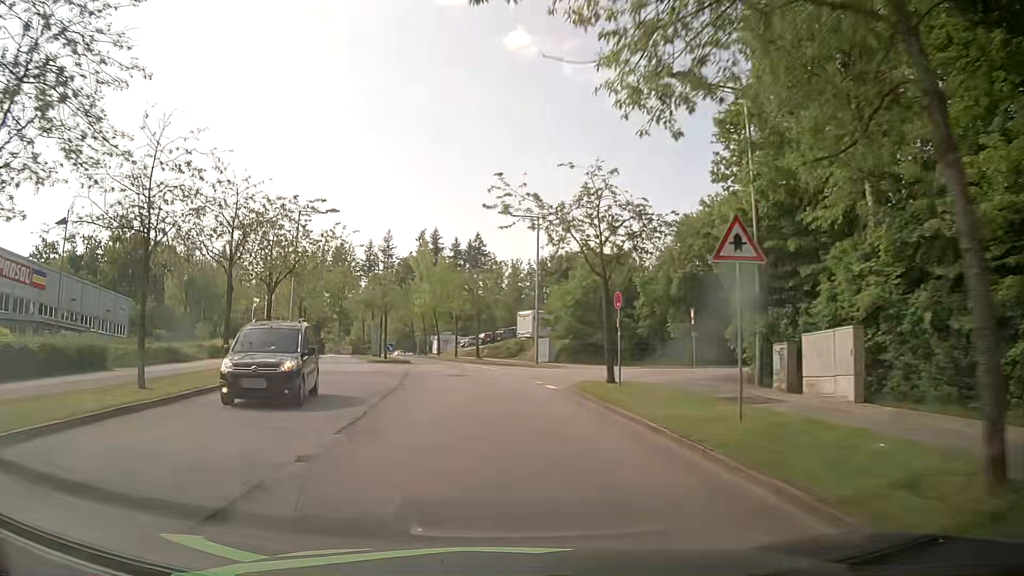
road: residential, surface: asphalt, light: Day
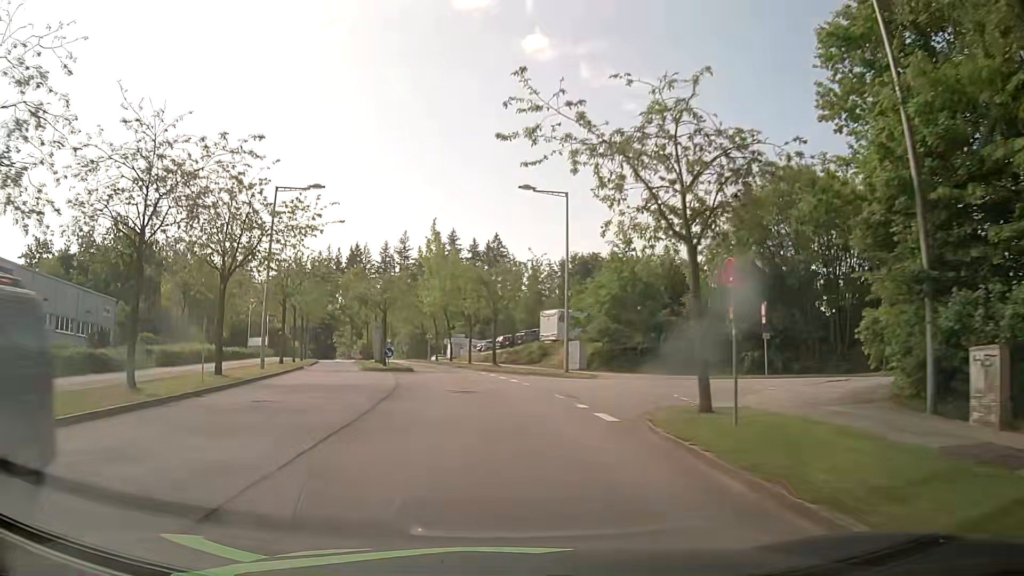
(-0.1, +7.6) m; -2°
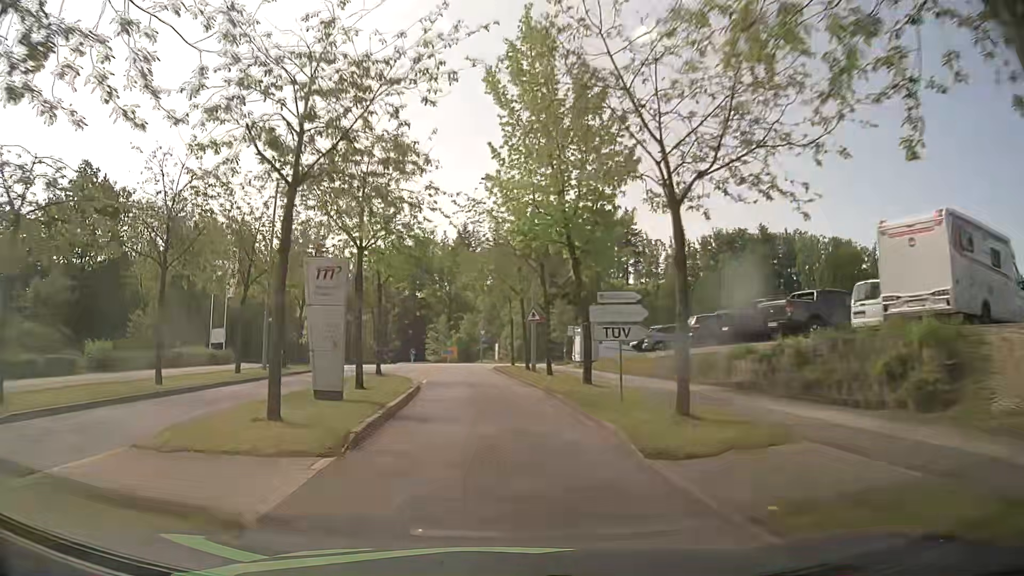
(-3.1, +37.7) m; -11°
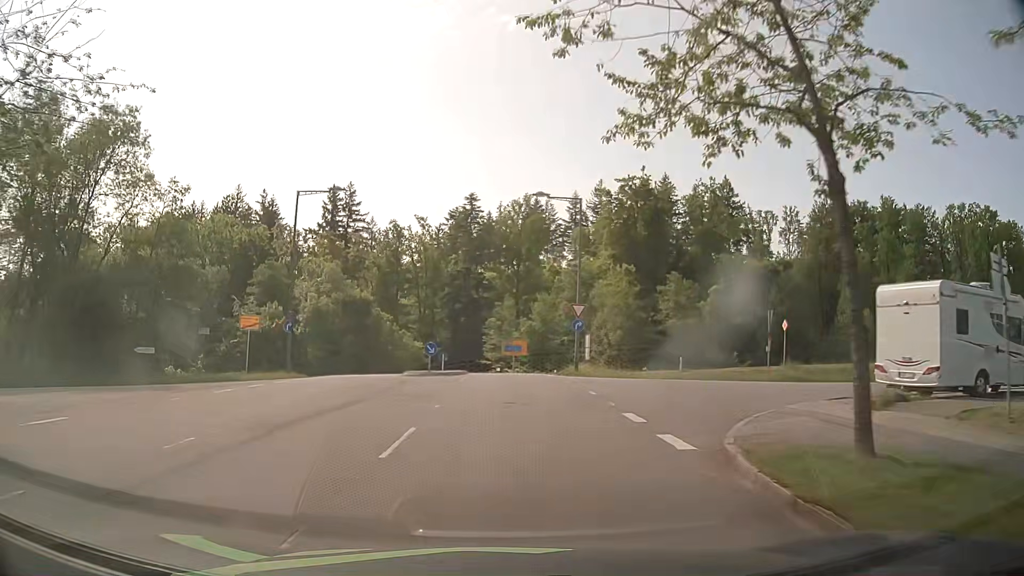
(-2.3, +34.8) m; -6°
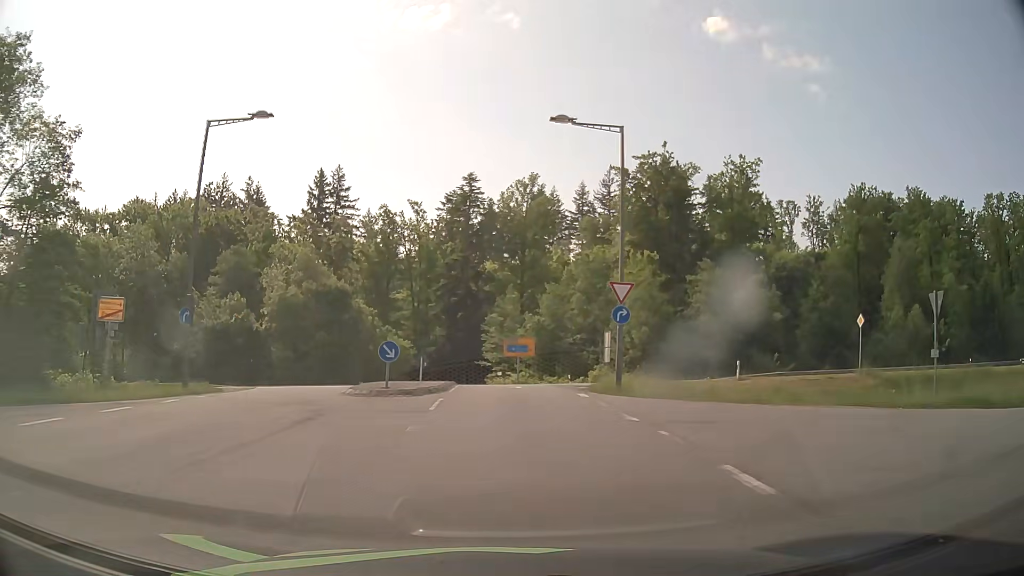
(0.0, +11.5) m; 0°
(0, +10) (0, +20) (+1, +30) (+7, +38) (+16, +41) (+26, +42) (+36, +44) (+46, +46) (+56, +48) (+66, +50) m
